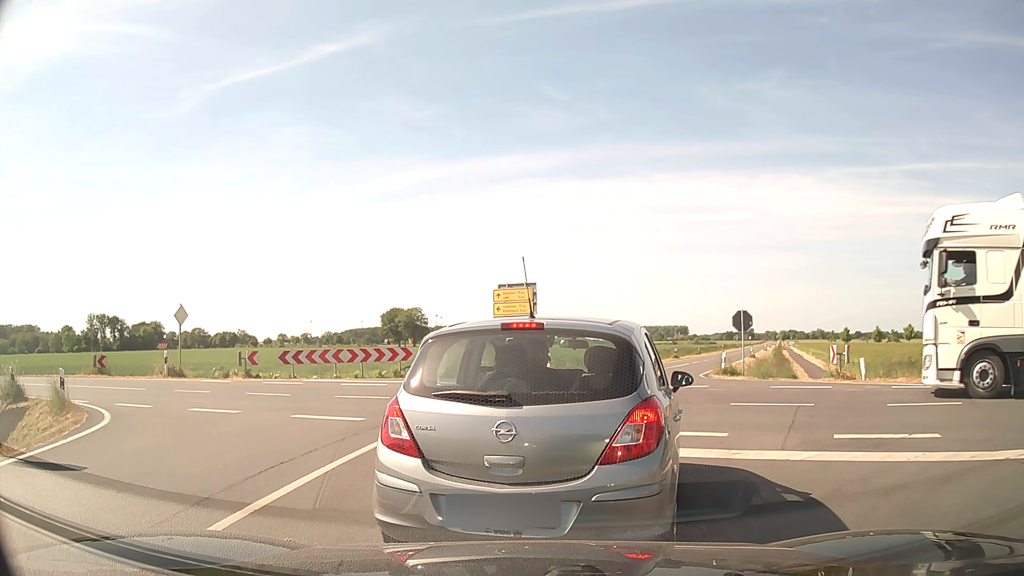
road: secondary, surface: asphalt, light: Day
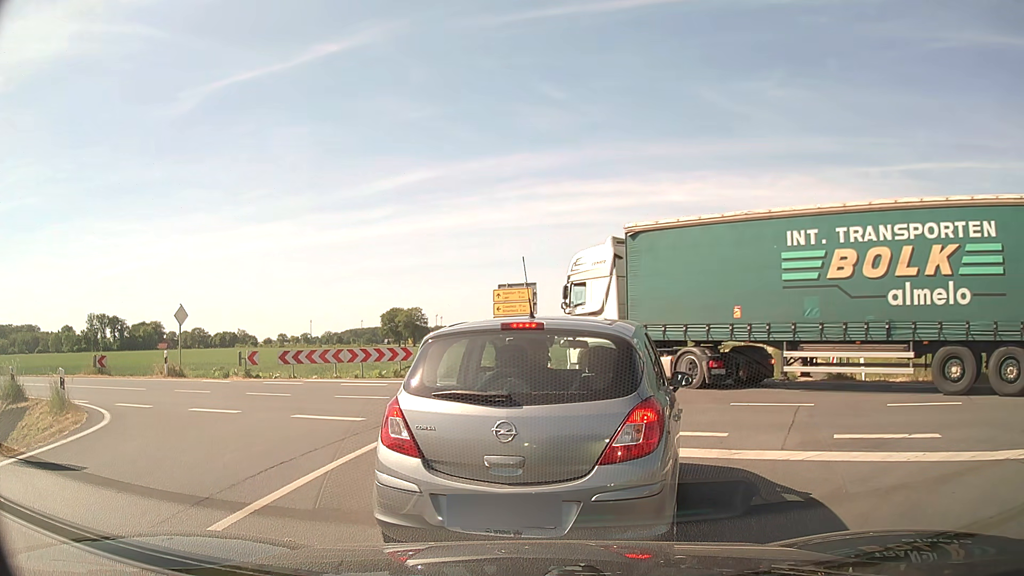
(0.0, 0.0) m; 0°
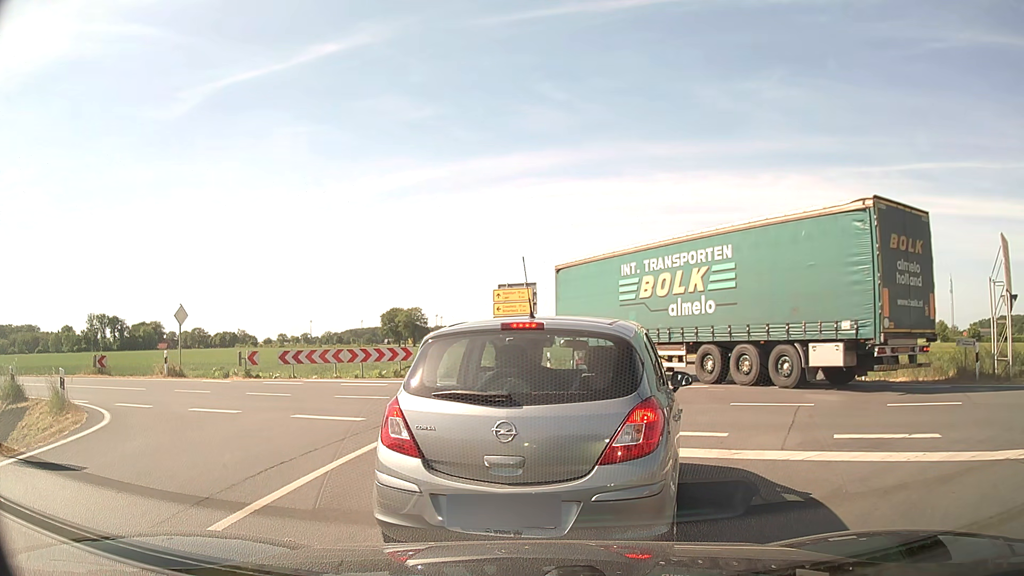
(0.0, 0.0) m; 0°
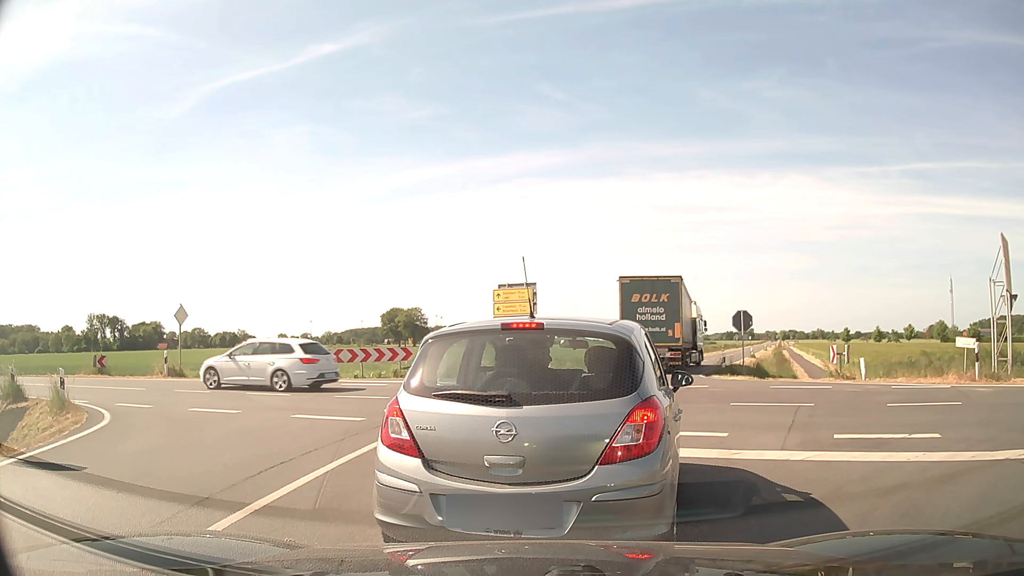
(0.0, 0.0) m; 0°
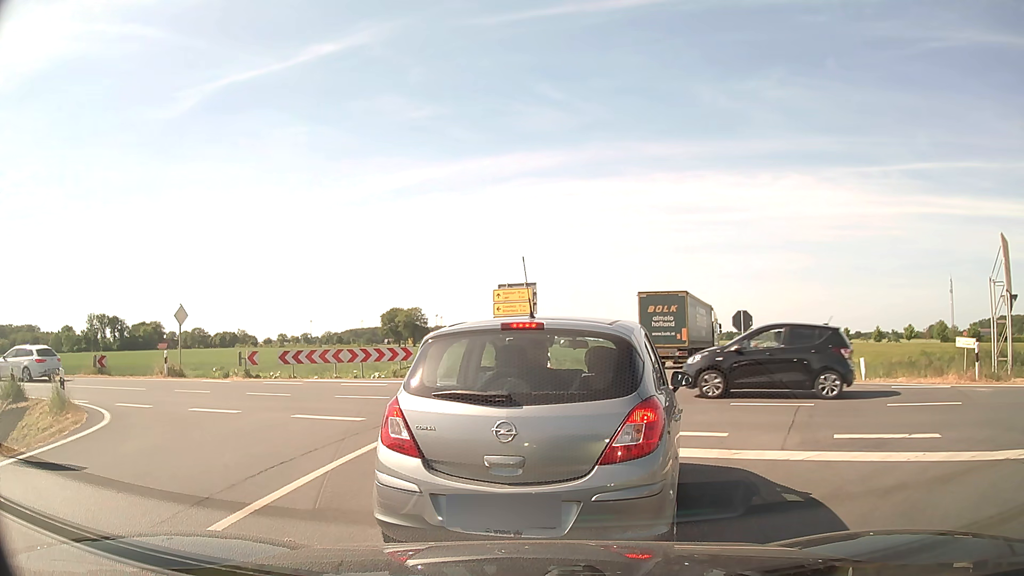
(0.0, 0.0) m; 0°
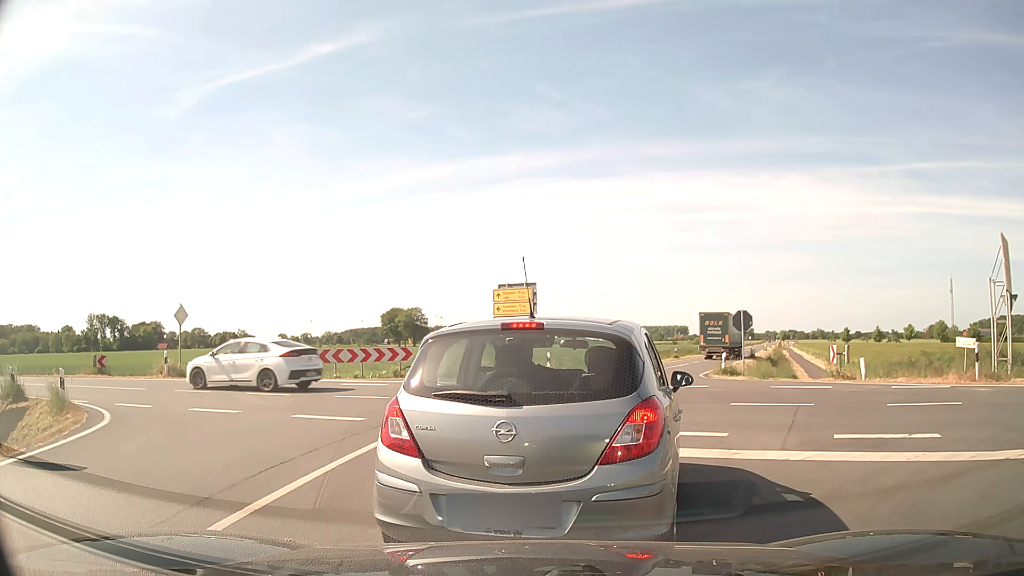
(0.0, 0.0) m; 0°
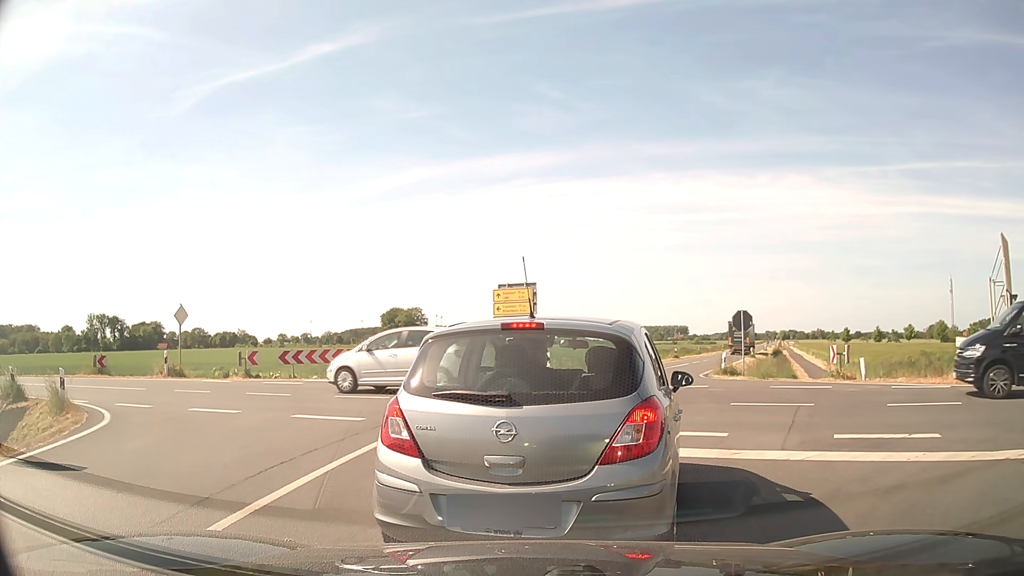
(0.0, 0.0) m; 0°
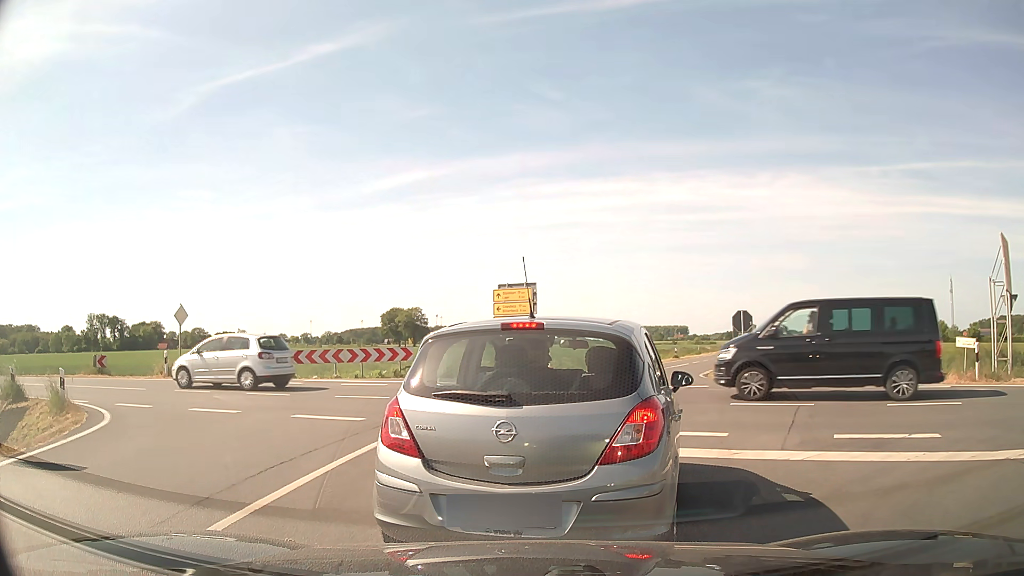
(0.0, 0.0) m; 0°
